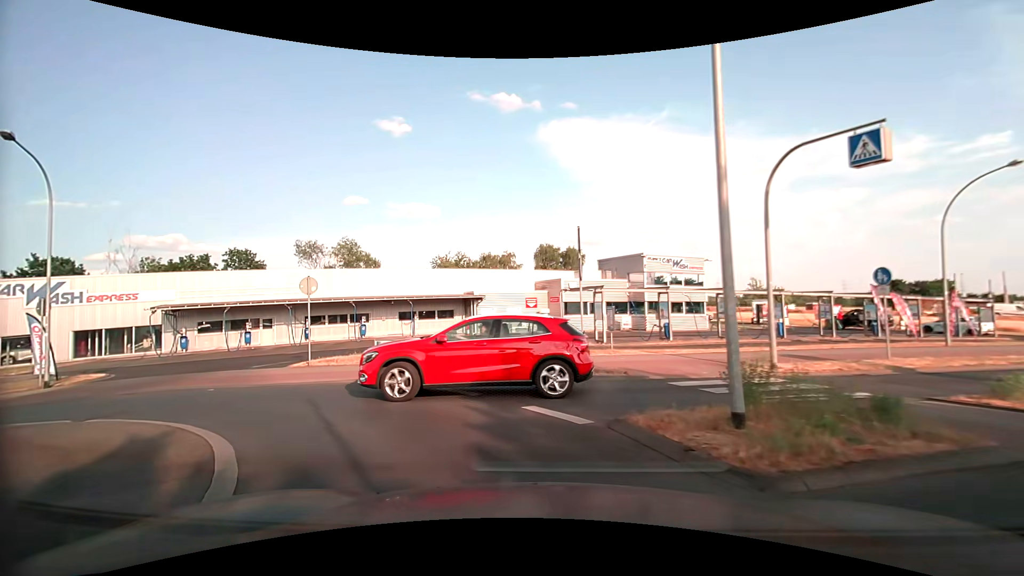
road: tertiary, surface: asphalt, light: Day
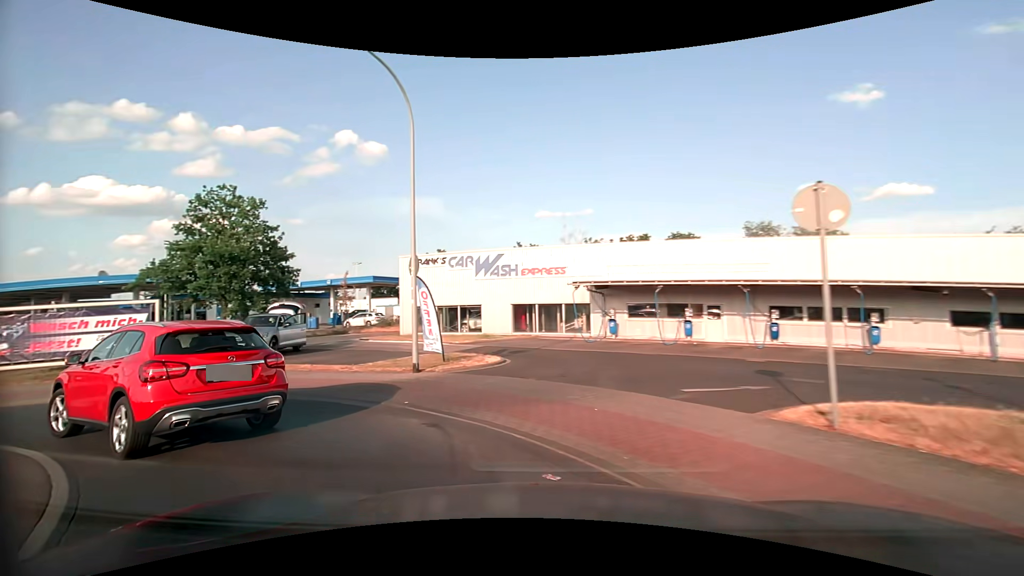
(-4.0, +10.2) m; -47°
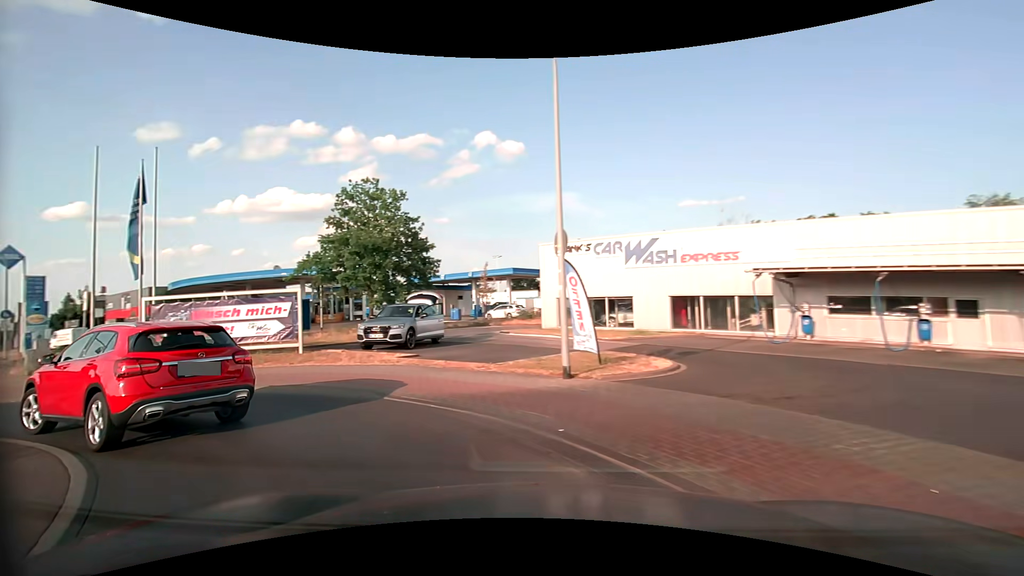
(-0.4, +2.8) m; -17°
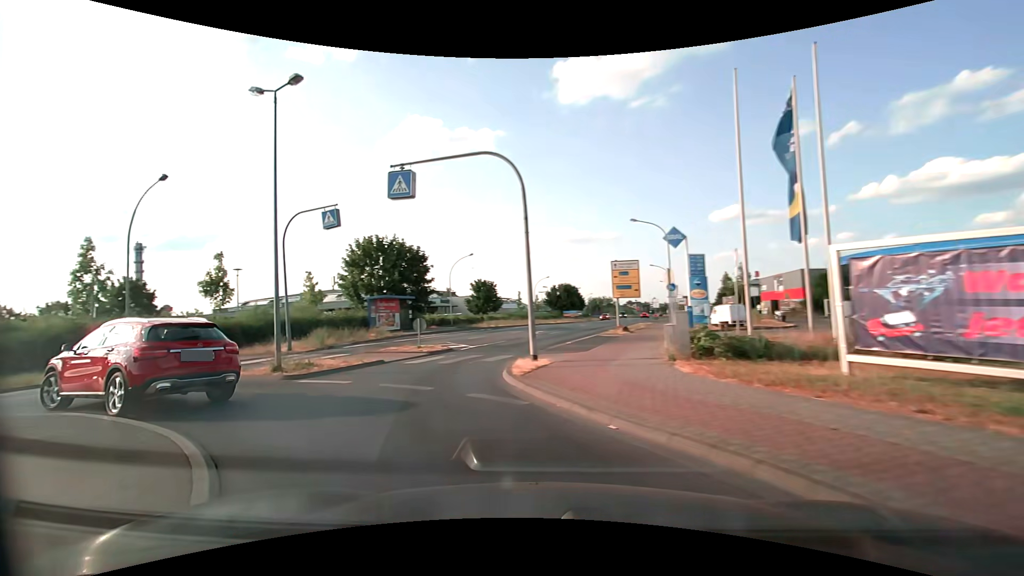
(-6.0, +9.4) m; -65°
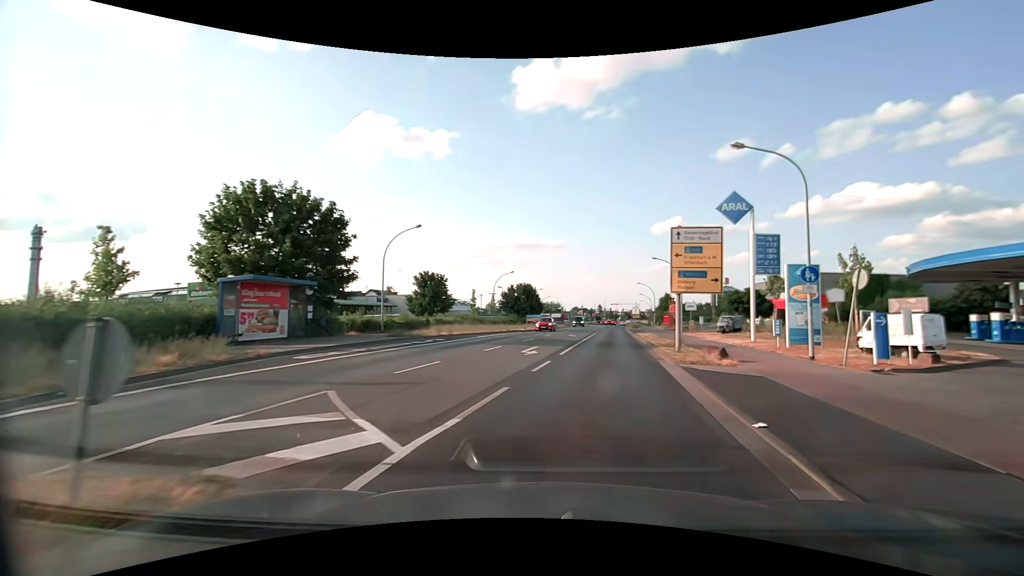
(-3.0, +17.4) m; +6°
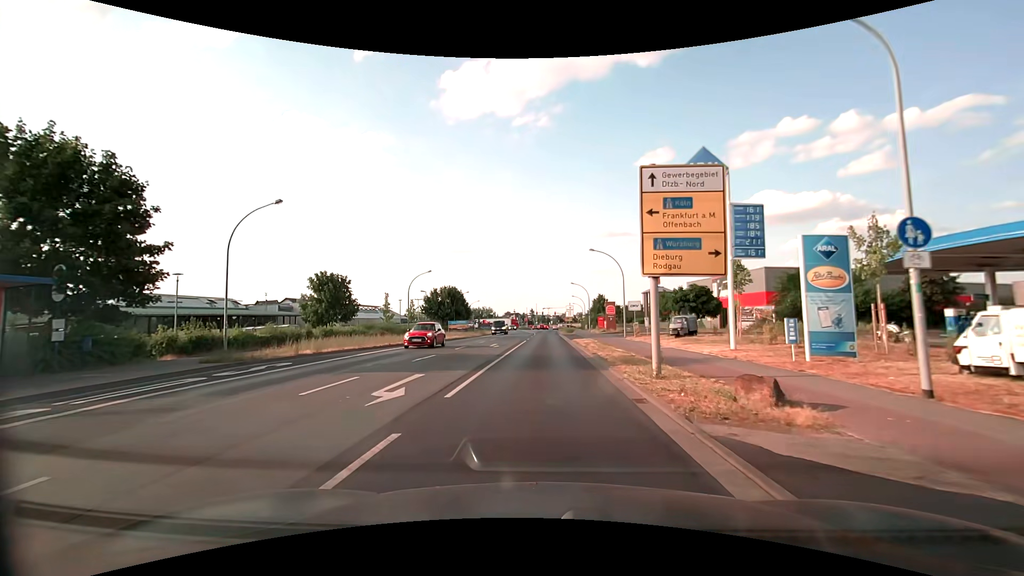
(+0.9, +9.4) m; +7°
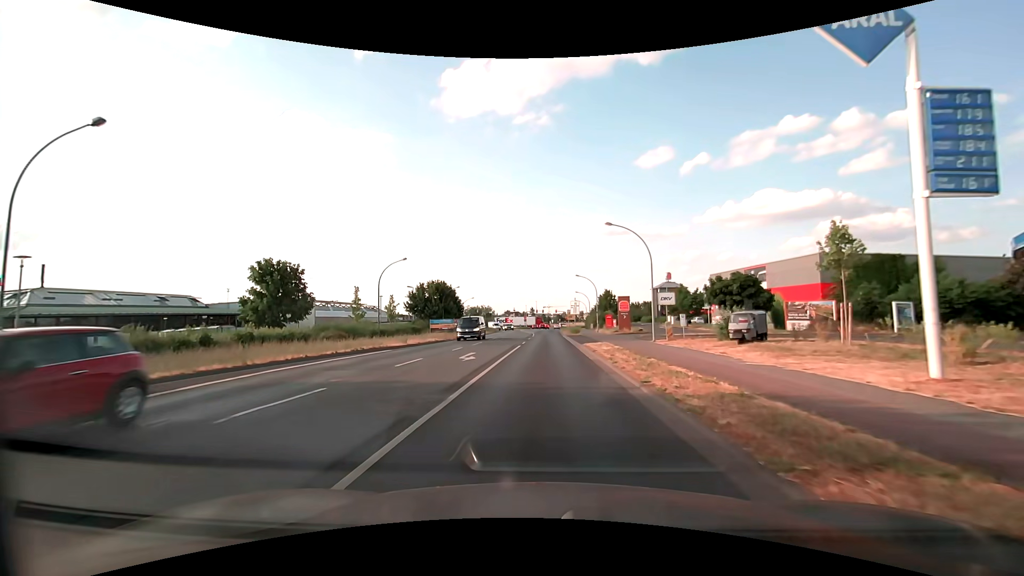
(+0.1, +11.1) m; +1°
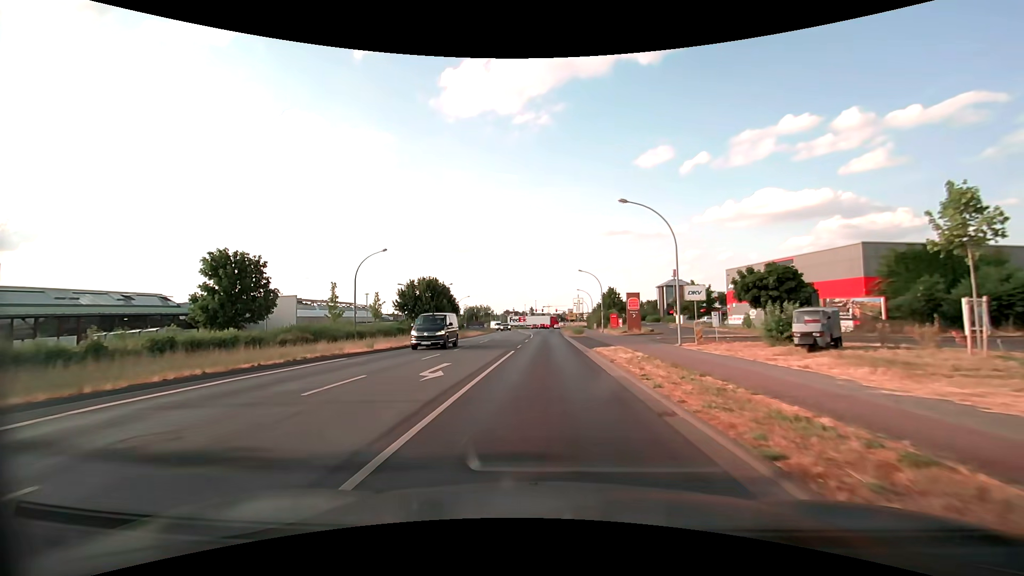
(-0.1, +6.1) m; 0°
(0, +10) (0, +20) (0, +30) (0, +40) (0, +50) (0, +60) (0, +70) (+1, +80) (+1, +90) (+1, +100) m
